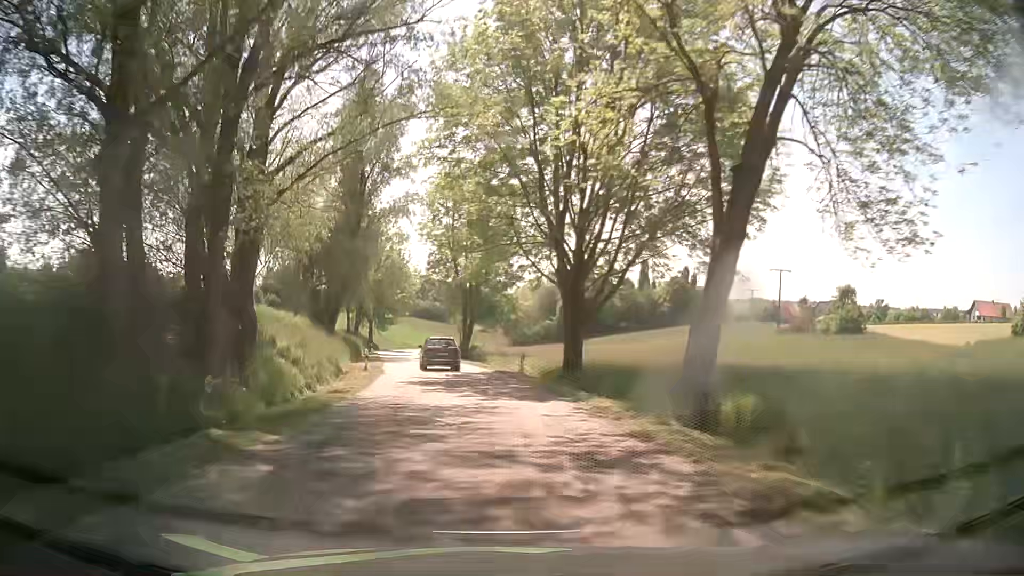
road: tertiary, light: Day
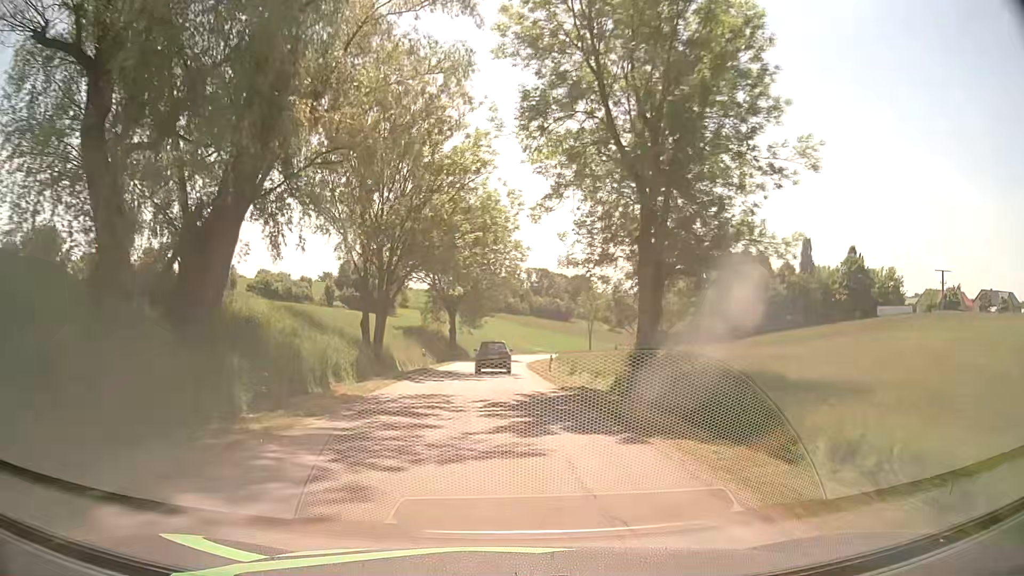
(-4.6, +40.7) m; -11°
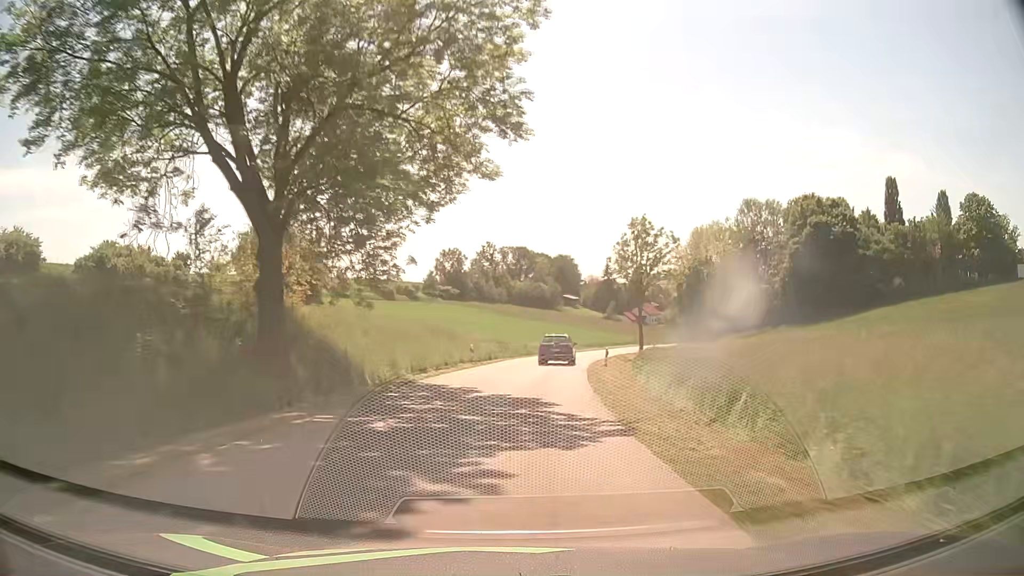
(-0.5, +53.5) m; +2°
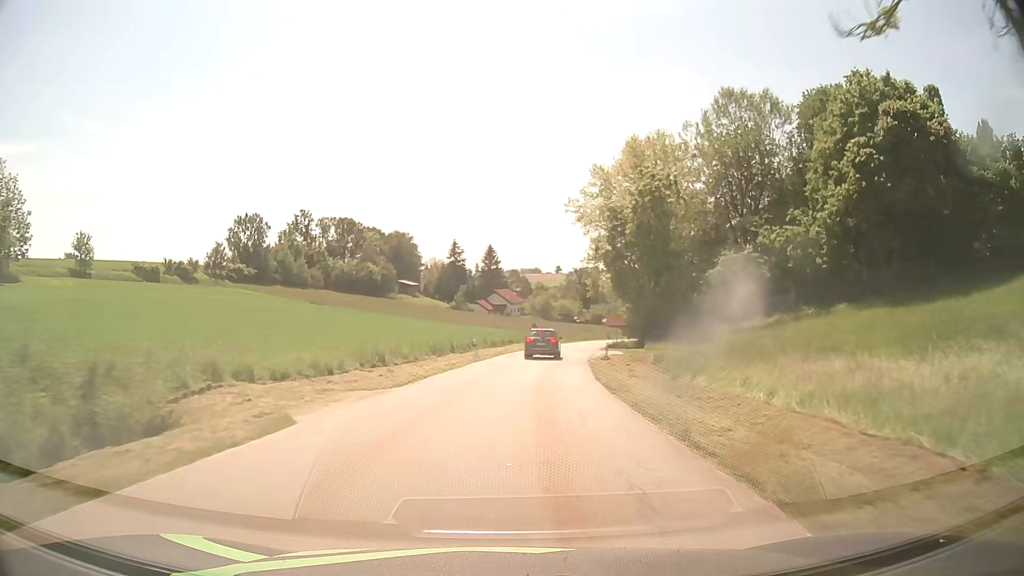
(+5.8, +54.6) m; +13°
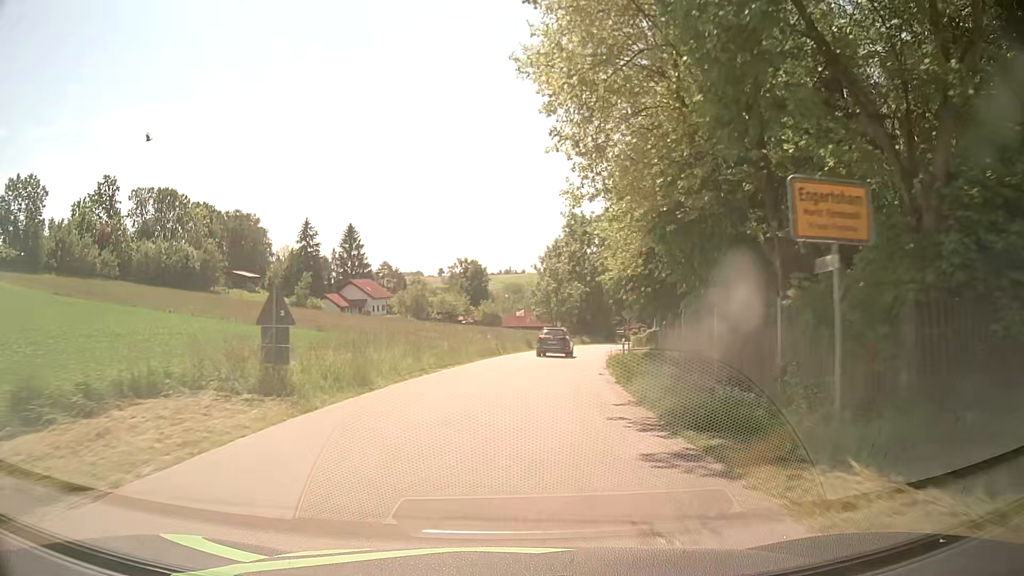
(+4.4, +48.2) m; +10°
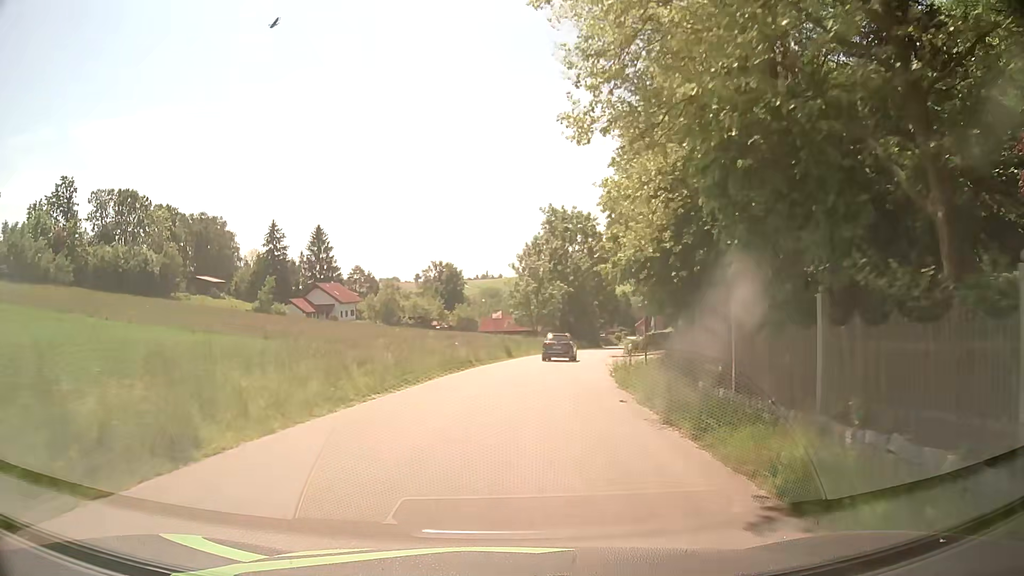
(+0.1, +7.9) m; +2°
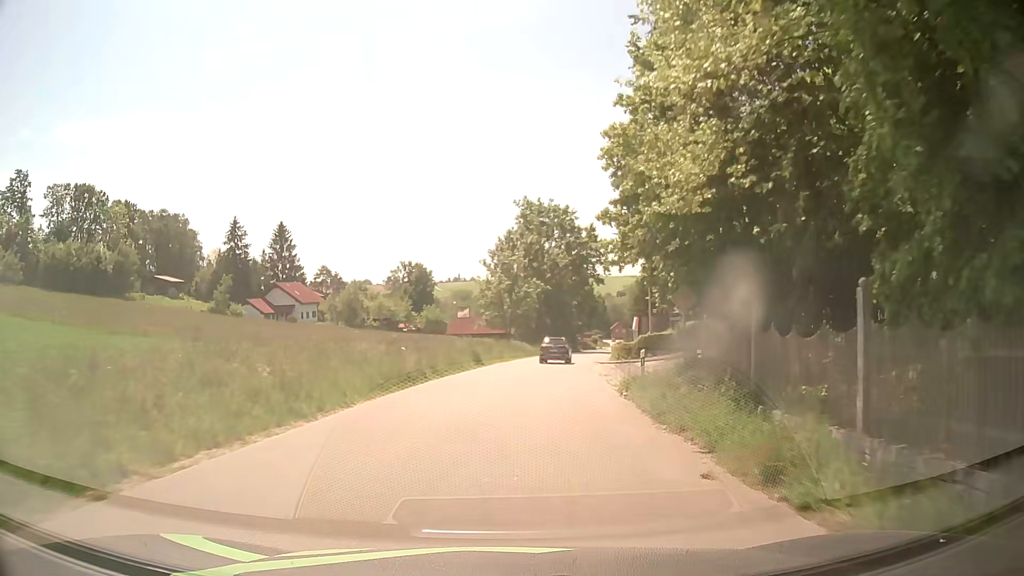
(+0.2, +7.9) m; +1°
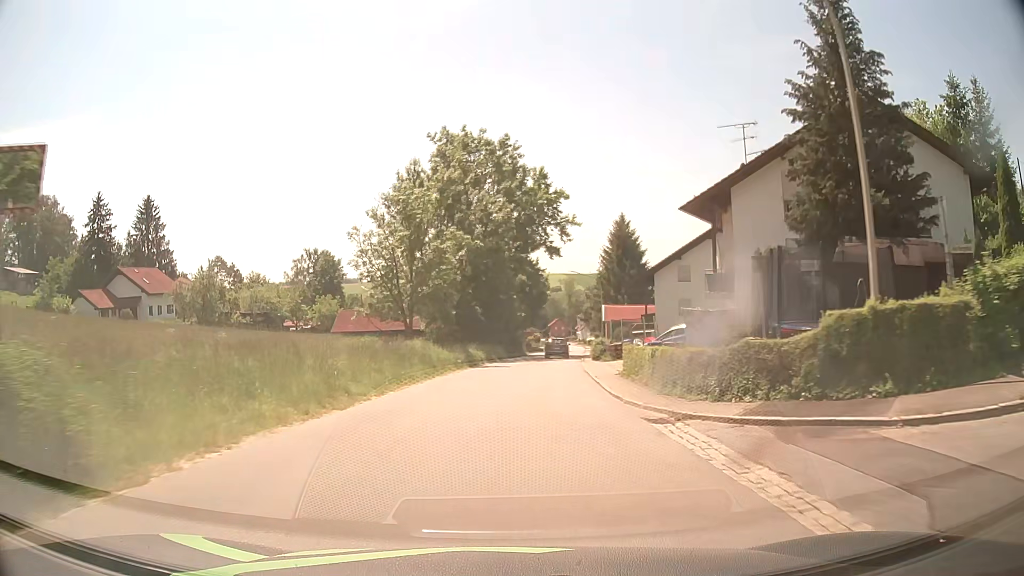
(+2.6, +32.1) m; +7°
(0, +10) (+1, +20) (+1, +30) (+2, +40) (+3, +50) (+4, +60) (+6, +70) (+7, +80) (+8, +90) (+9, +99) m
